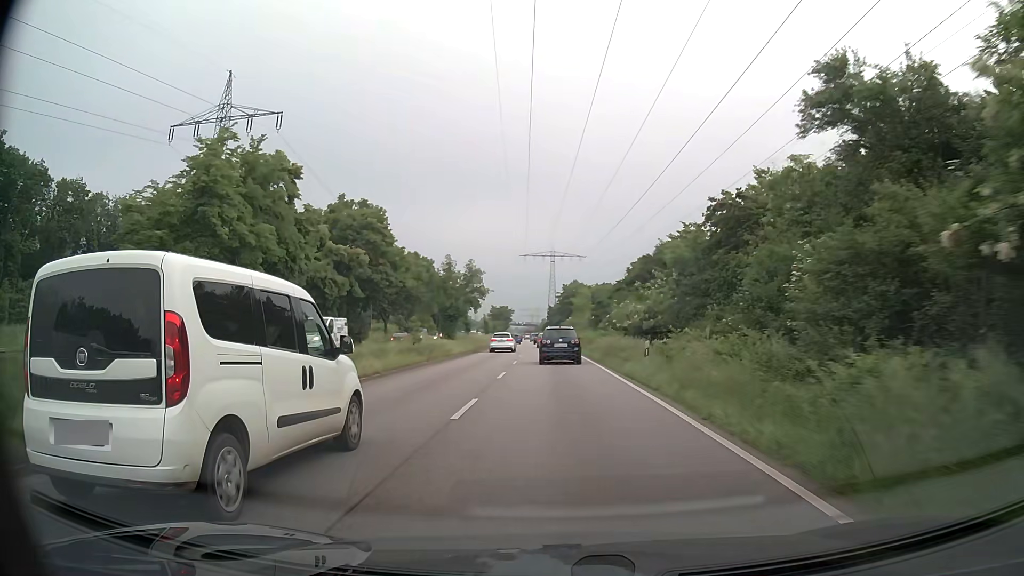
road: primary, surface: asphalt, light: Day
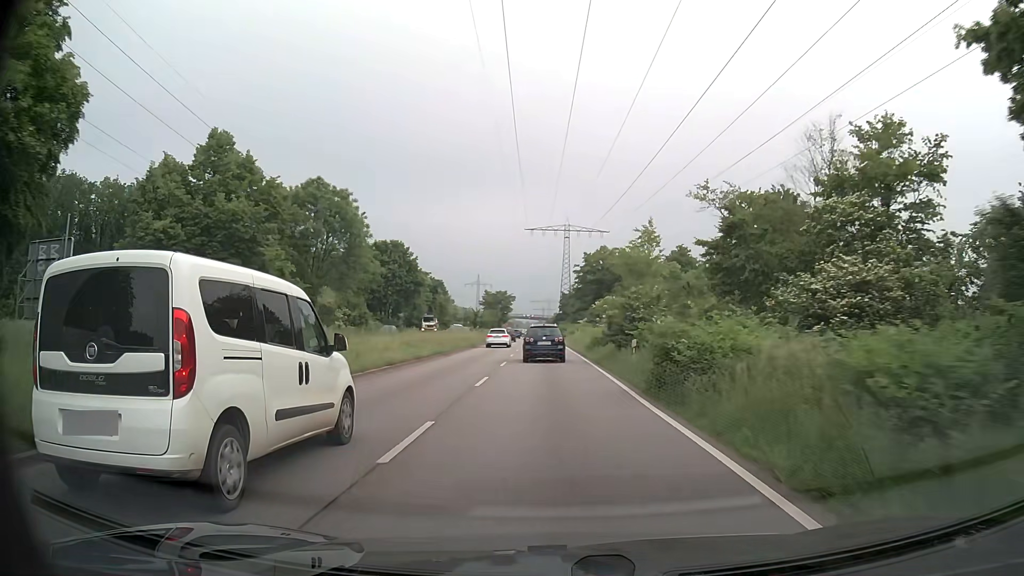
(-0.5, +49.1) m; -1°
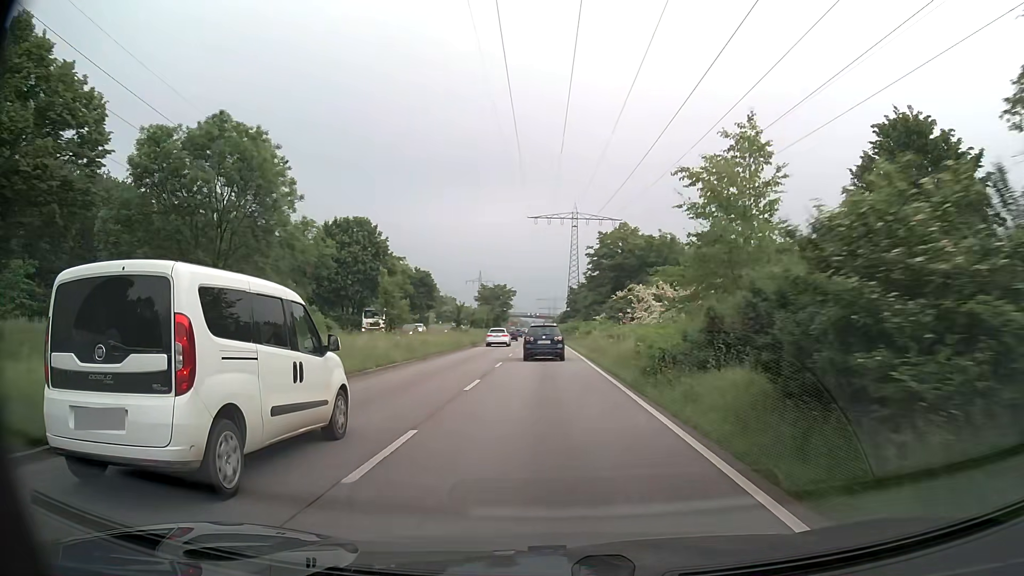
(-0.1, +19.2) m; -1°
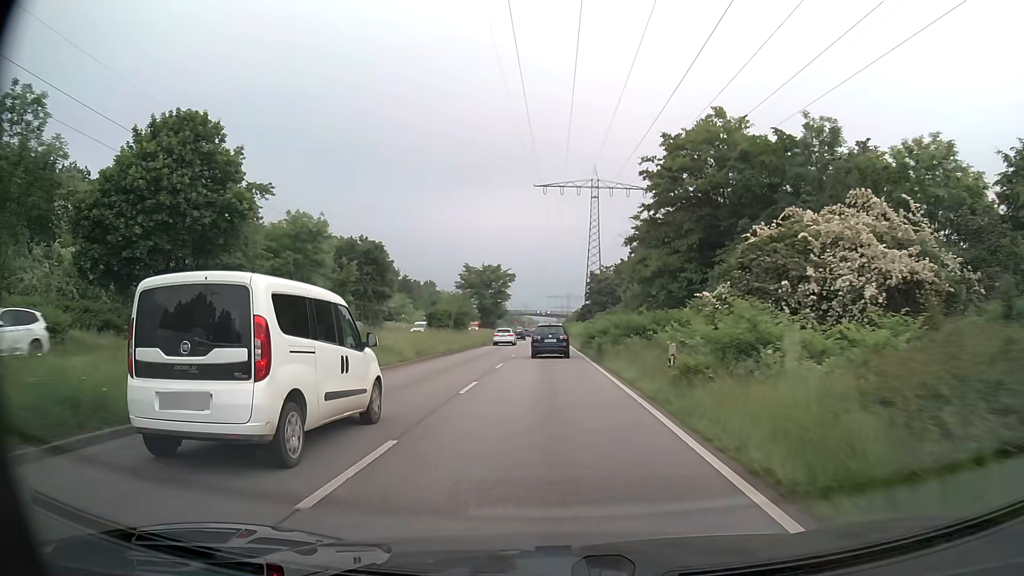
(-0.3, +37.5) m; -1°
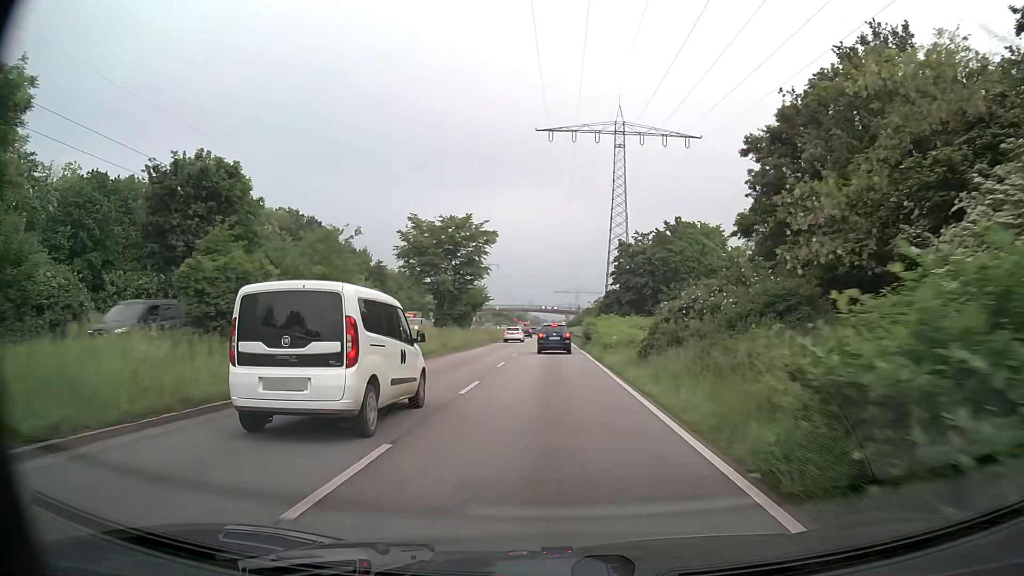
(-0.2, +36.5) m; 0°
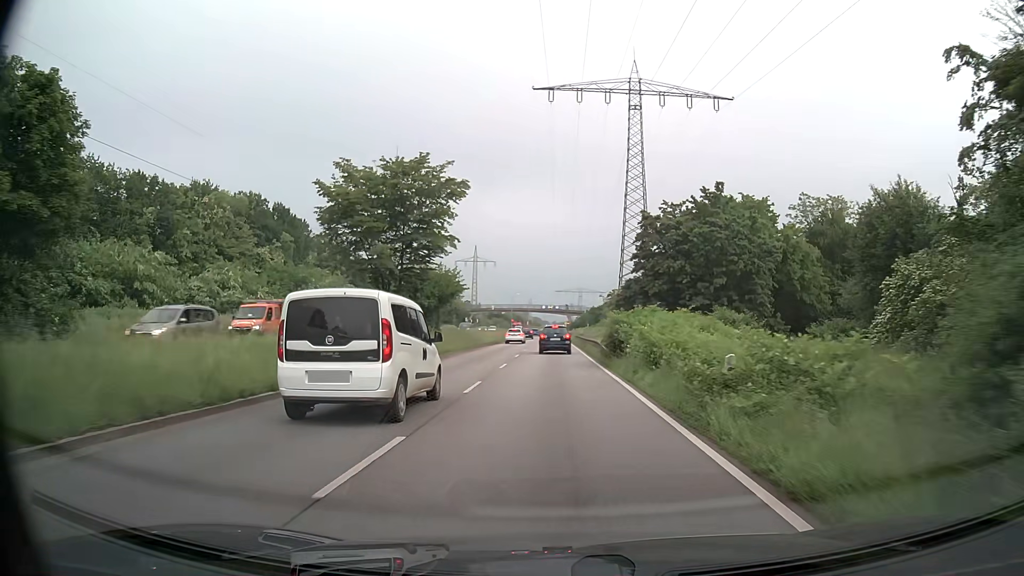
(-0.1, +17.5) m; 0°
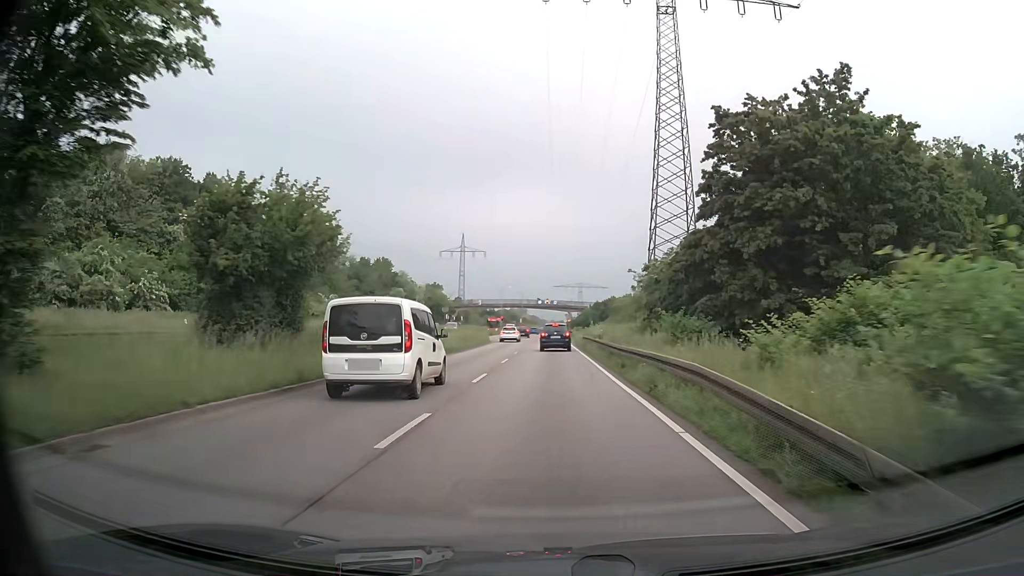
(0.0, +24.9) m; 0°
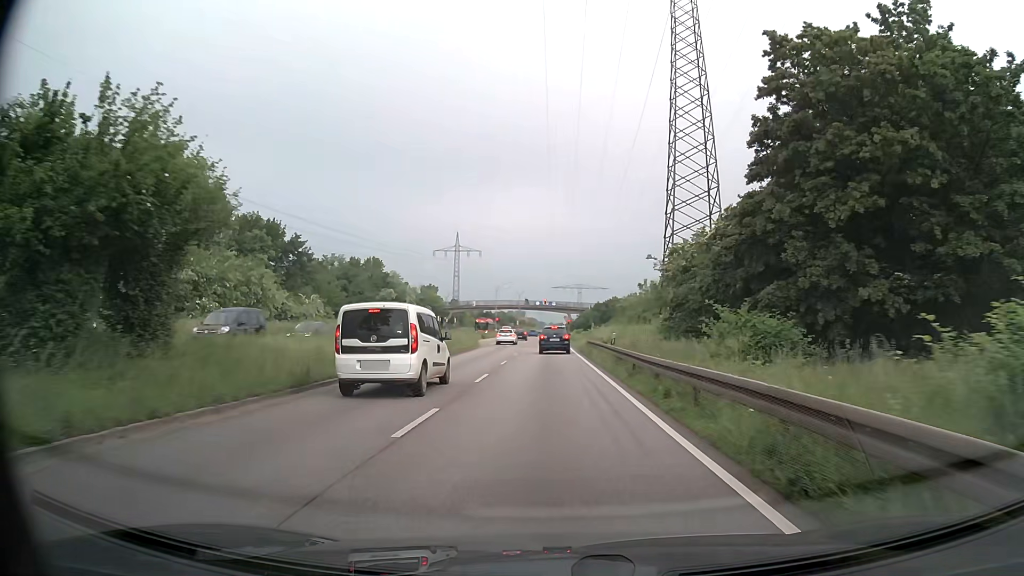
(0.0, +7.9) m; 0°
(0, +10) (0, +20) (0, +30) (0, +40) (0, +50) (0, +60) (0, +70) (0, +80) (0, +90) (0, +100) m
